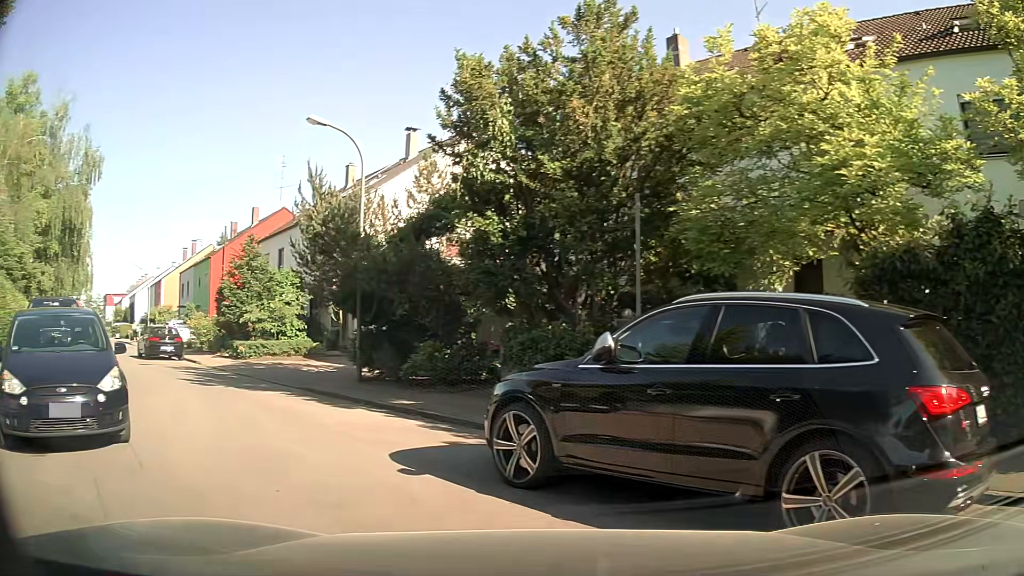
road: residential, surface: asphalt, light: Day
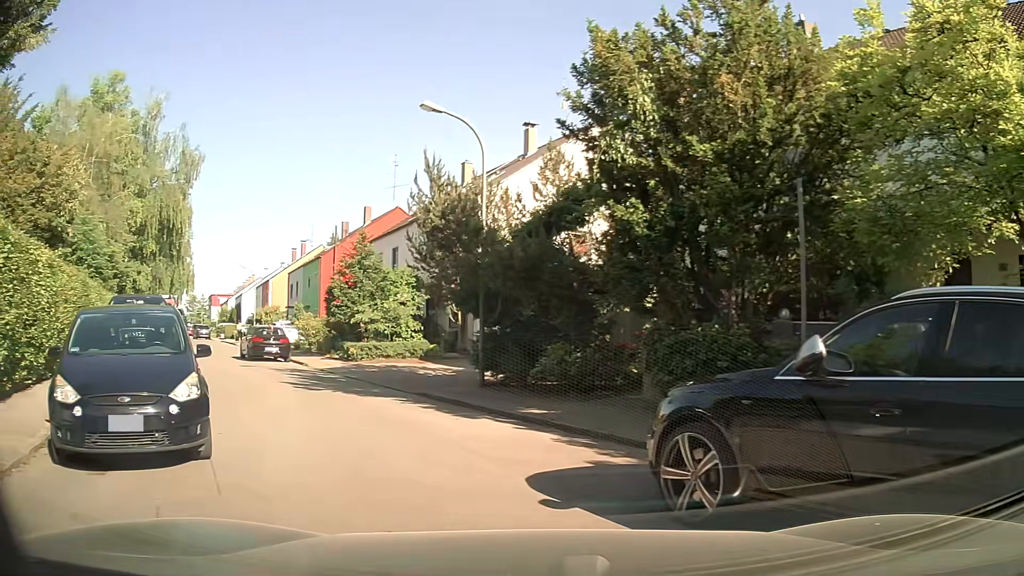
(-0.1, +1.2) m; -11°
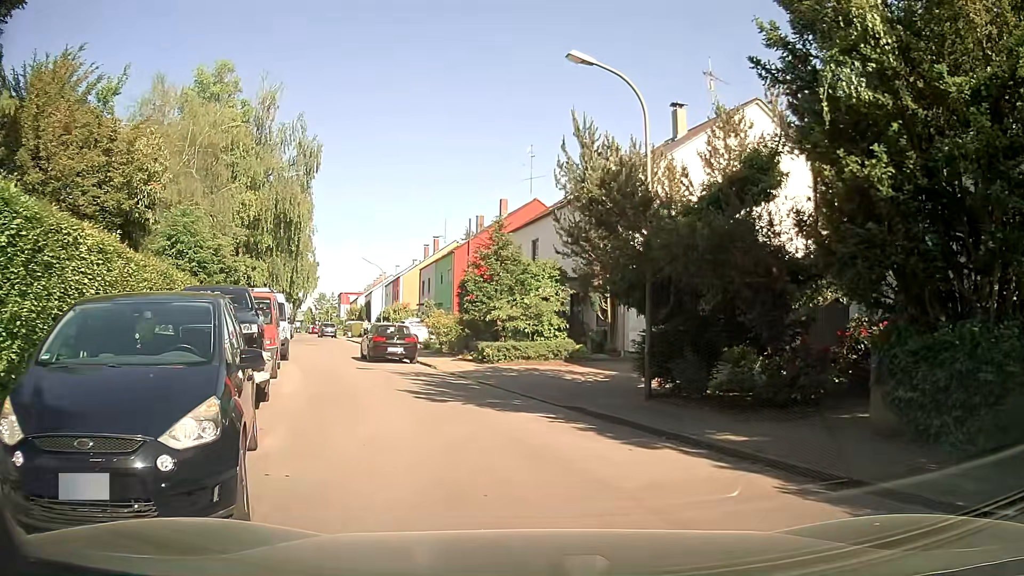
(-0.3, +2.8) m; -12°
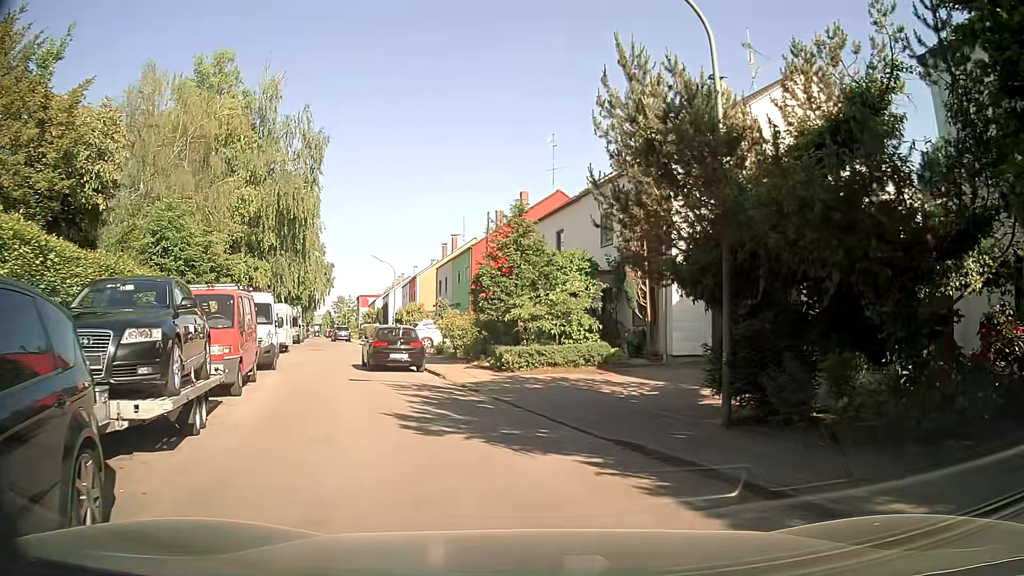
(-0.1, +3.5) m; -2°
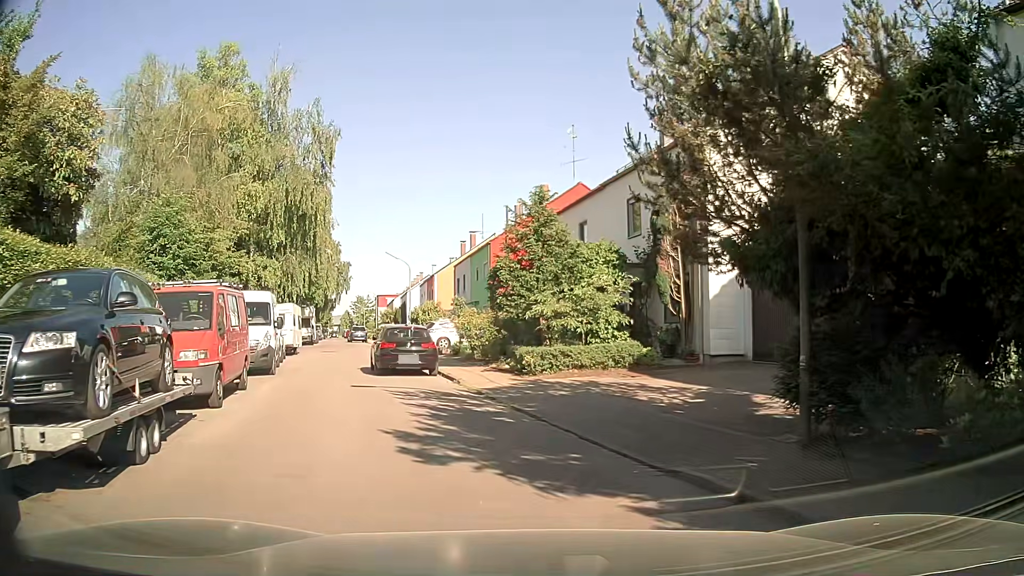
(0.0, +1.8) m; -1°
